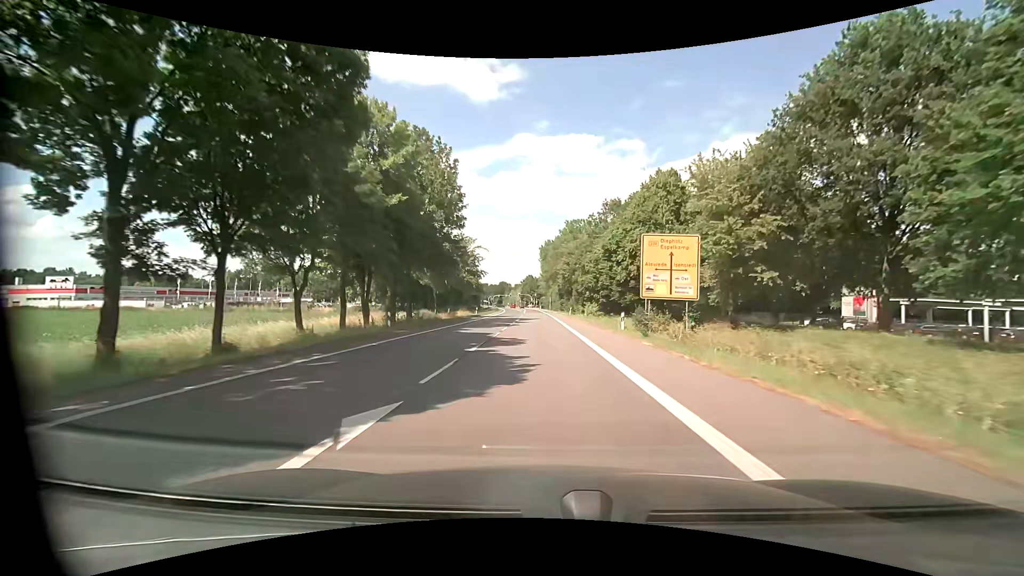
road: primary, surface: asphalt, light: Day
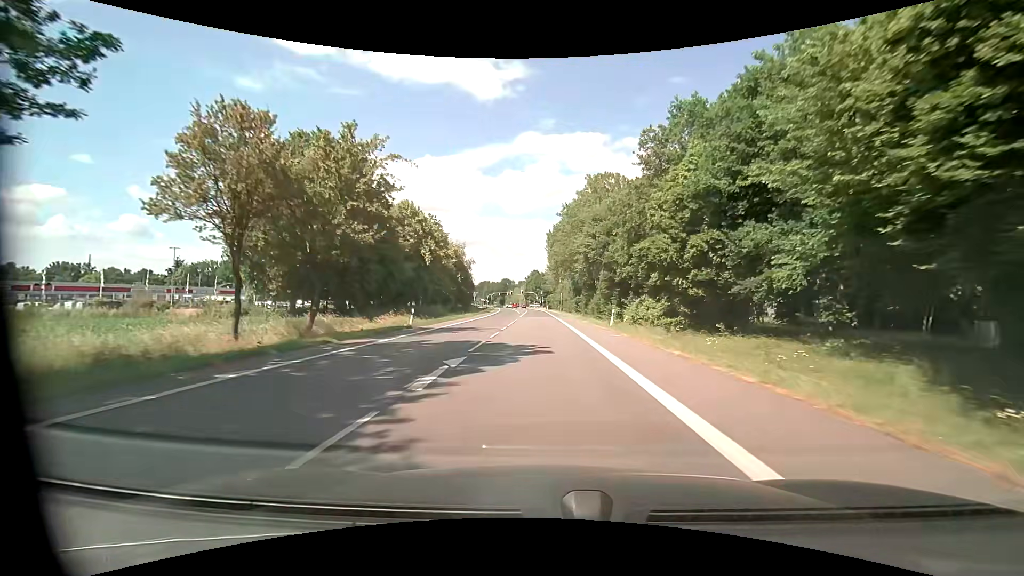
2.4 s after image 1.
(-0.2, +36.8) m; -1°
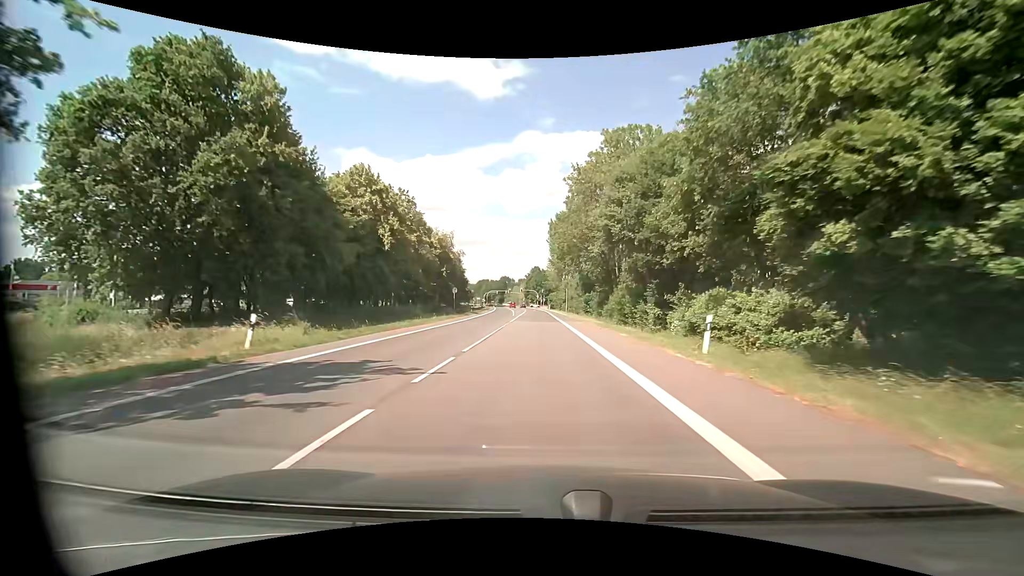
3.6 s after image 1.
(0.0, +18.2) m; 0°
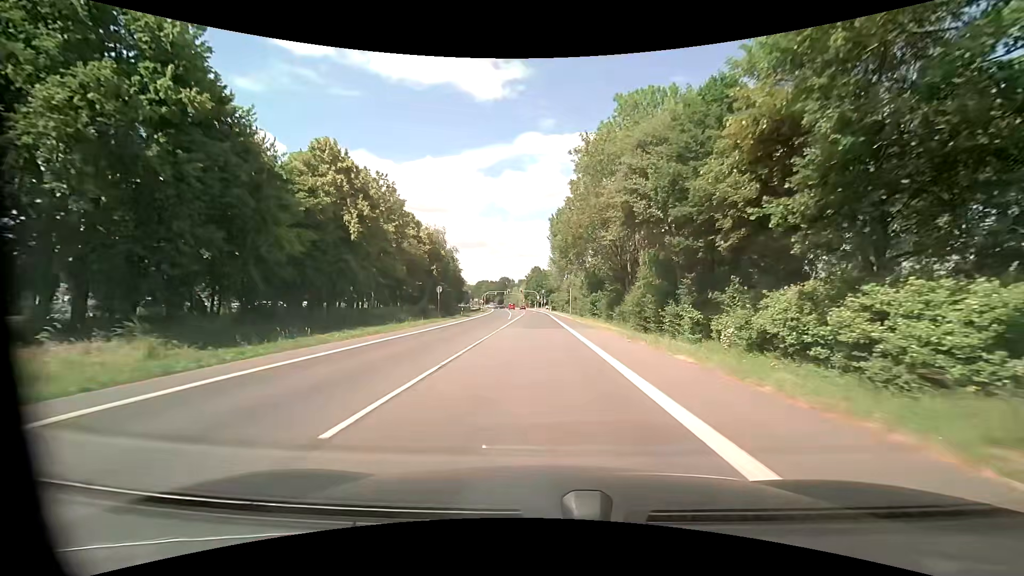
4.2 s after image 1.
(0.0, +9.0) m; 0°
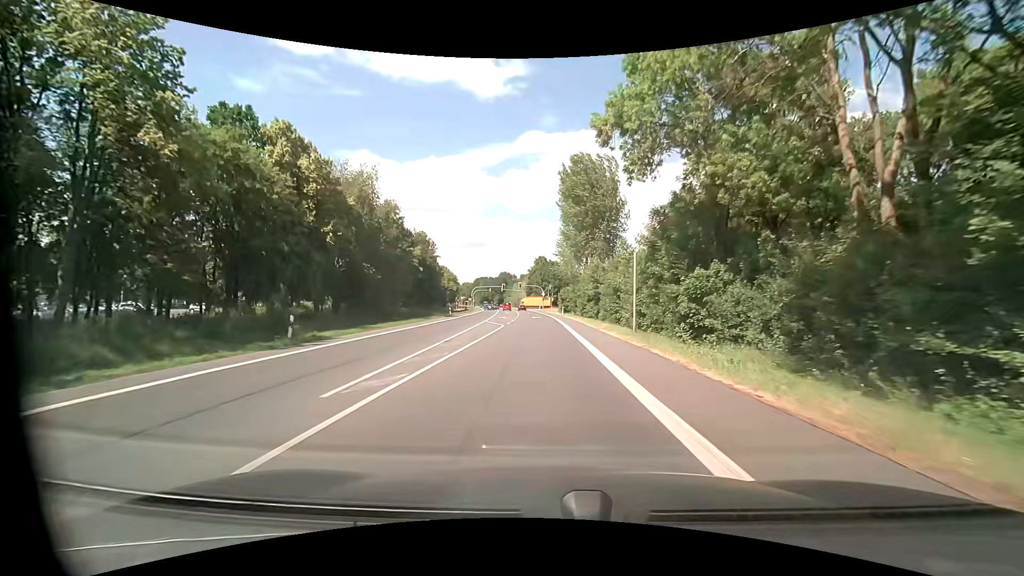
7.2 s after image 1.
(-0.2, +43.4) m; 0°
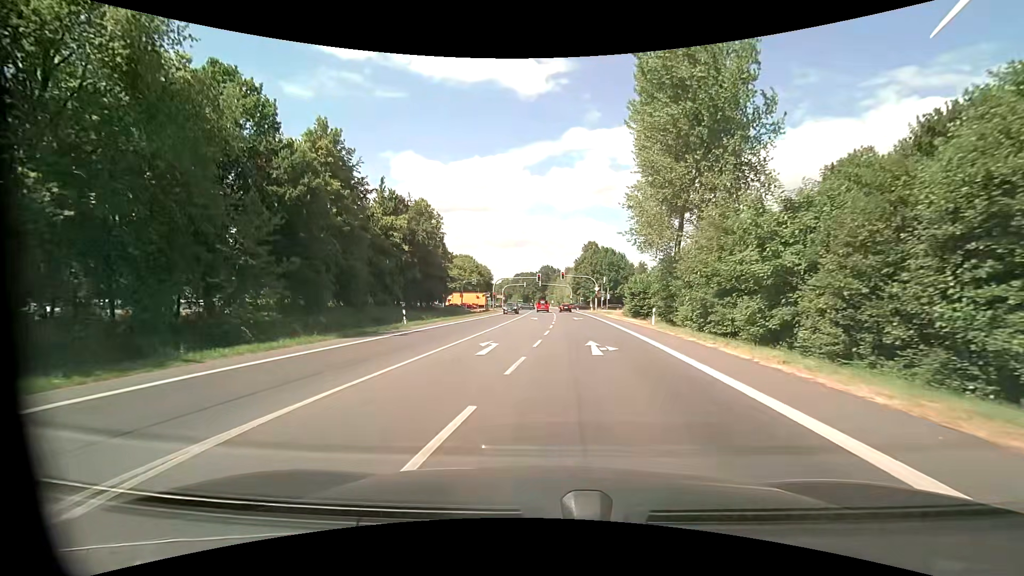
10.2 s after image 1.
(-1.3, +37.8) m; -6°
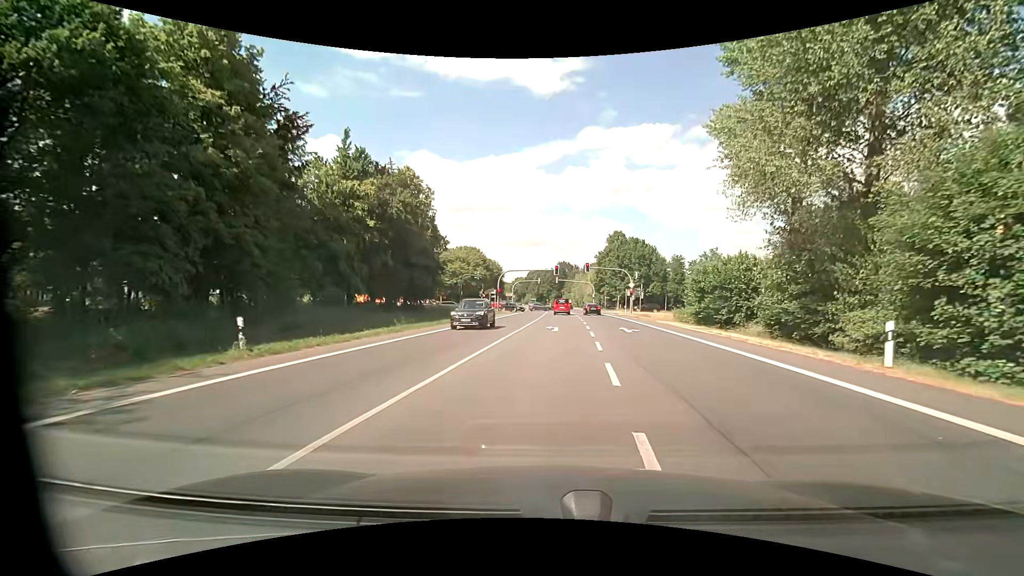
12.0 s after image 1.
(-0.5, +19.0) m; -1°
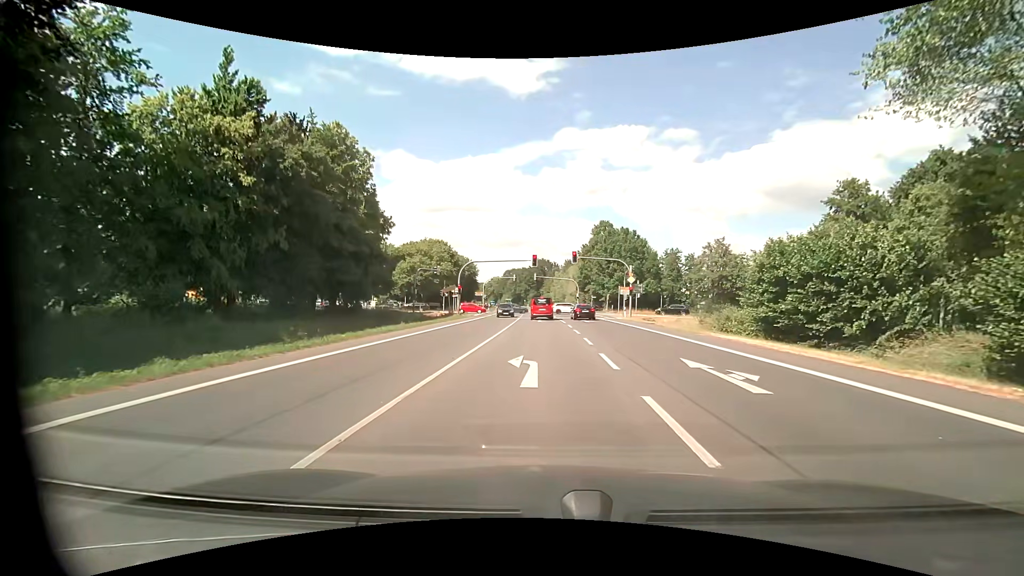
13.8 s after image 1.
(+0.2, +15.8) m; +2°
